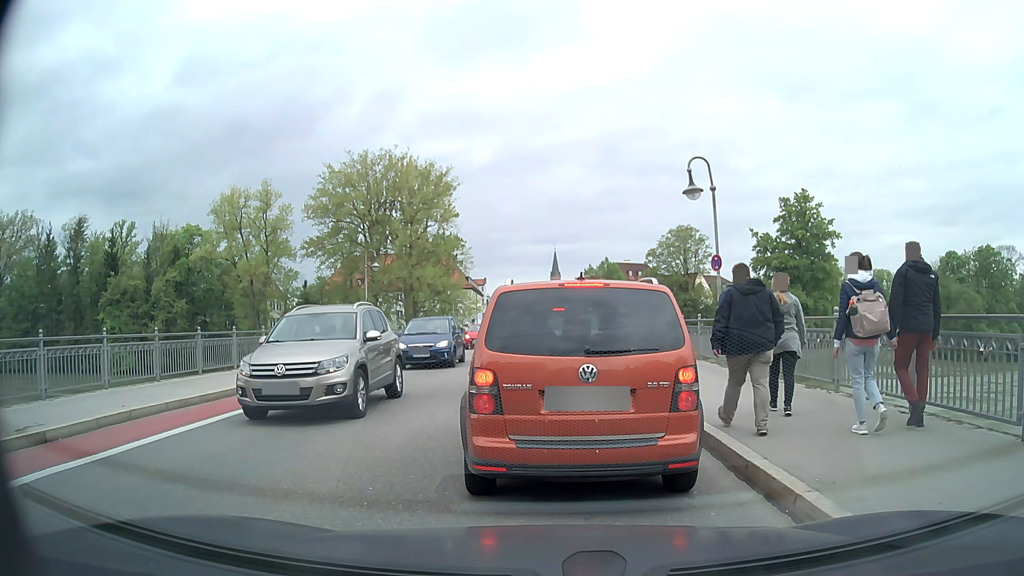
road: secondary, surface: asphalt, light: Day
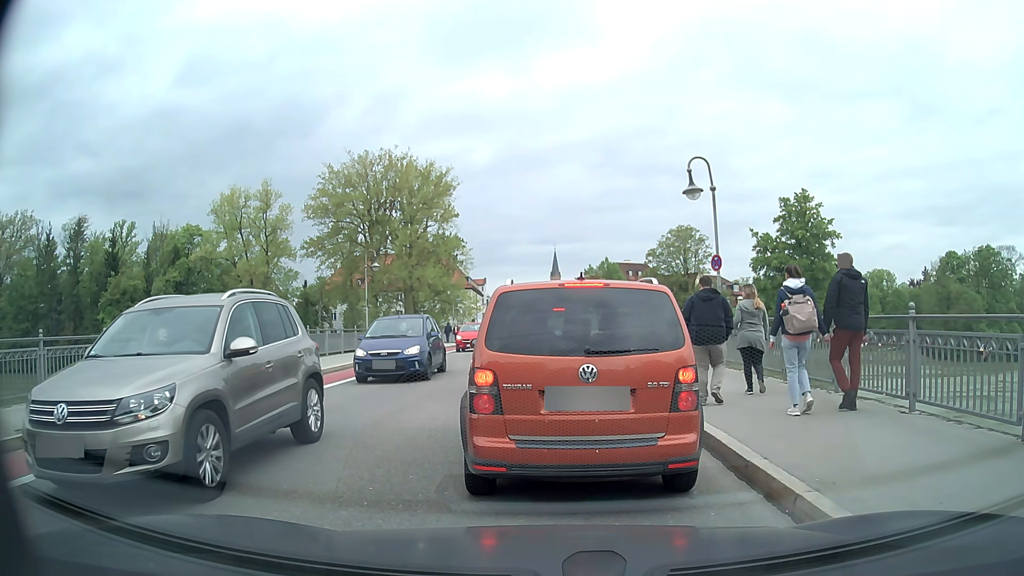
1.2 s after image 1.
(0.0, 0.0) m; 0°
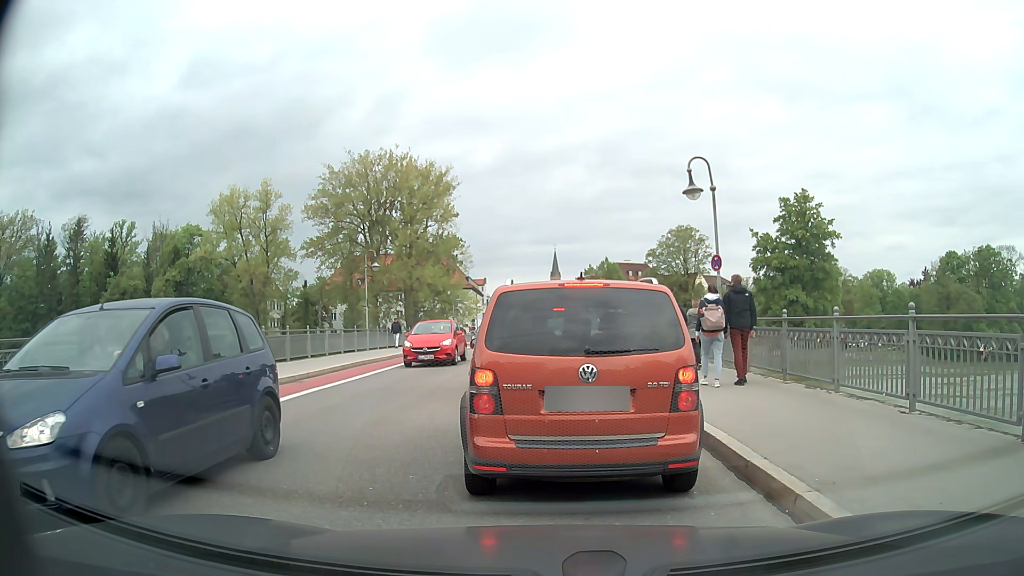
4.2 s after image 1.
(0.0, 0.0) m; 0°
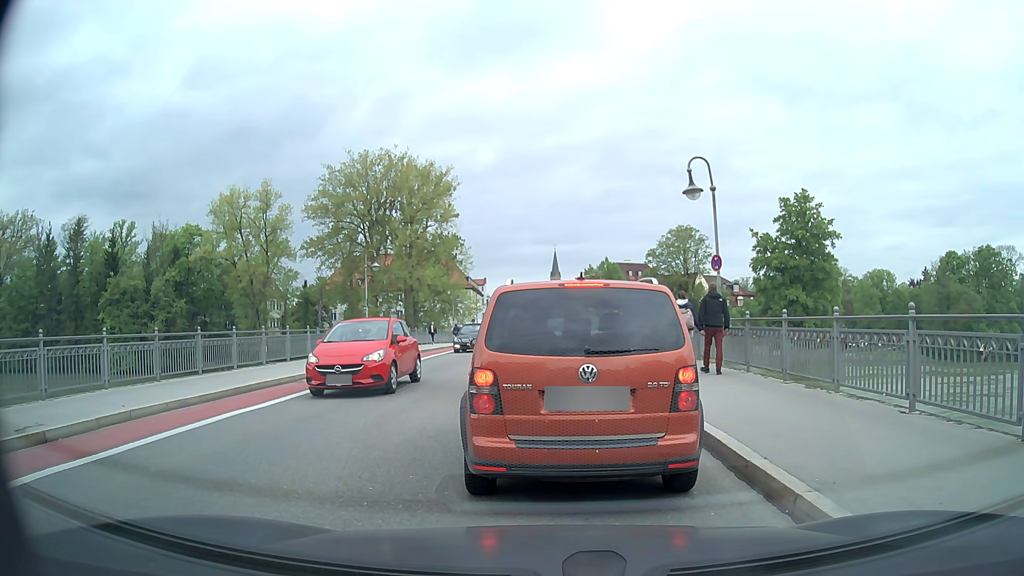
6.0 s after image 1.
(0.0, 0.0) m; 0°
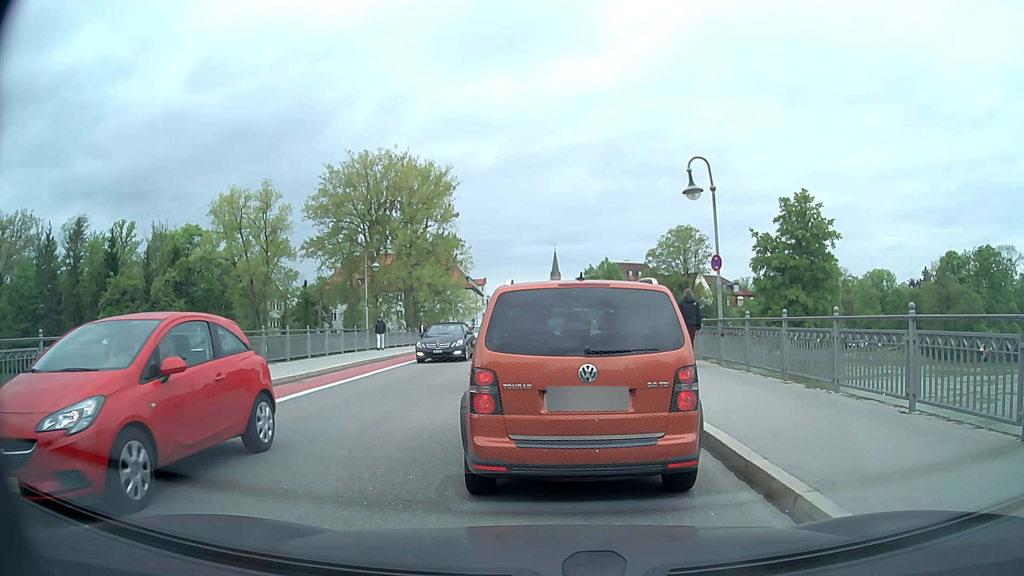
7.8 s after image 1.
(0.0, 0.0) m; 0°
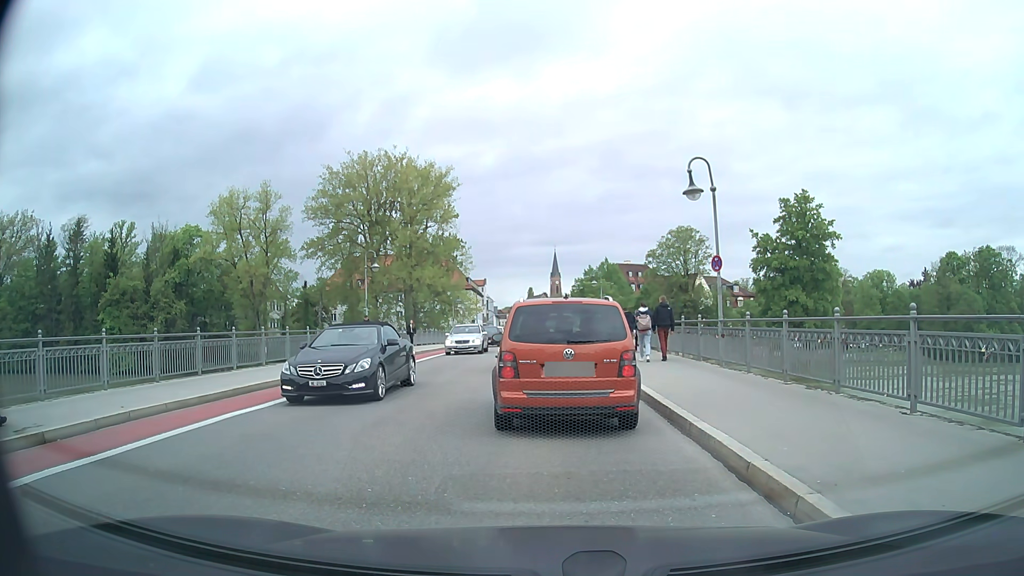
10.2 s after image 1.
(0.0, 0.0) m; 0°
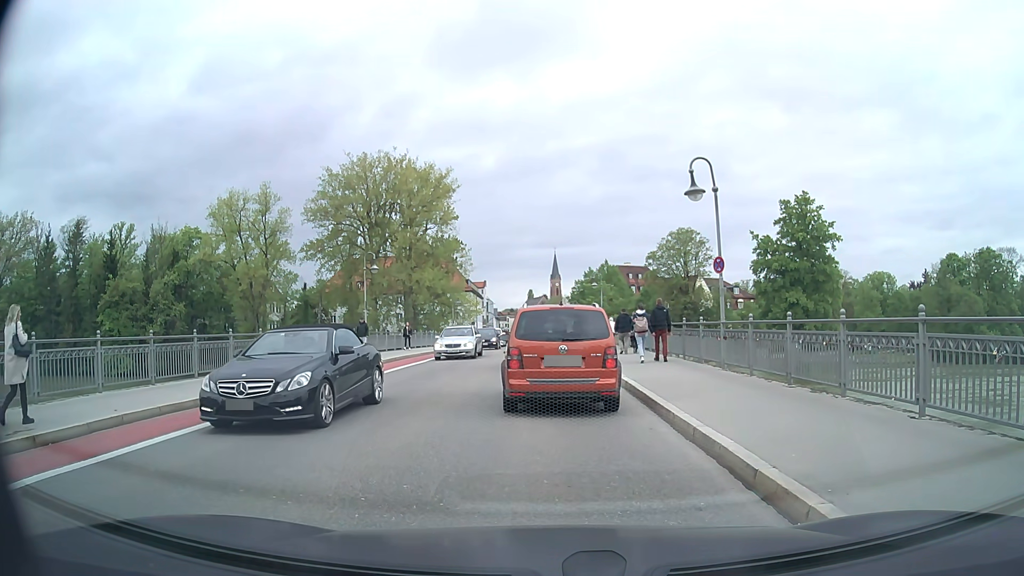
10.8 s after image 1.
(0.0, +0.2) m; 0°
